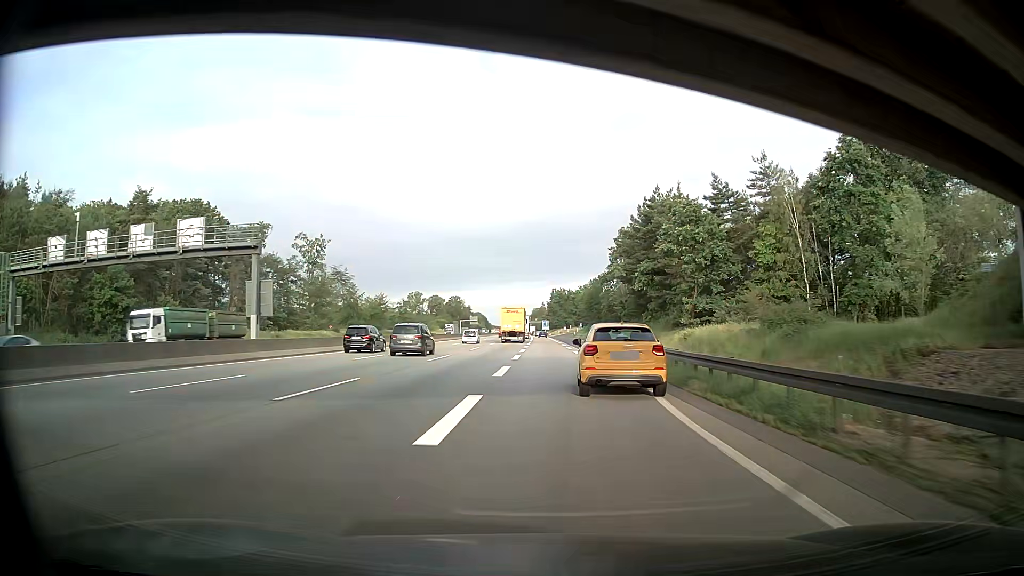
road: motorway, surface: asphalt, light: Day
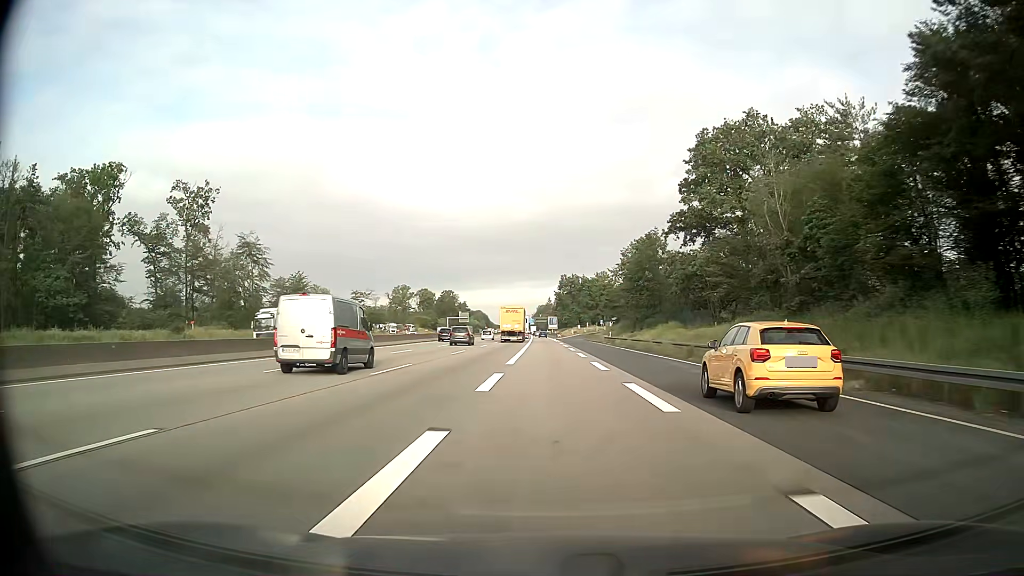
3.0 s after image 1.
(+0.3, +64.9) m; 0°
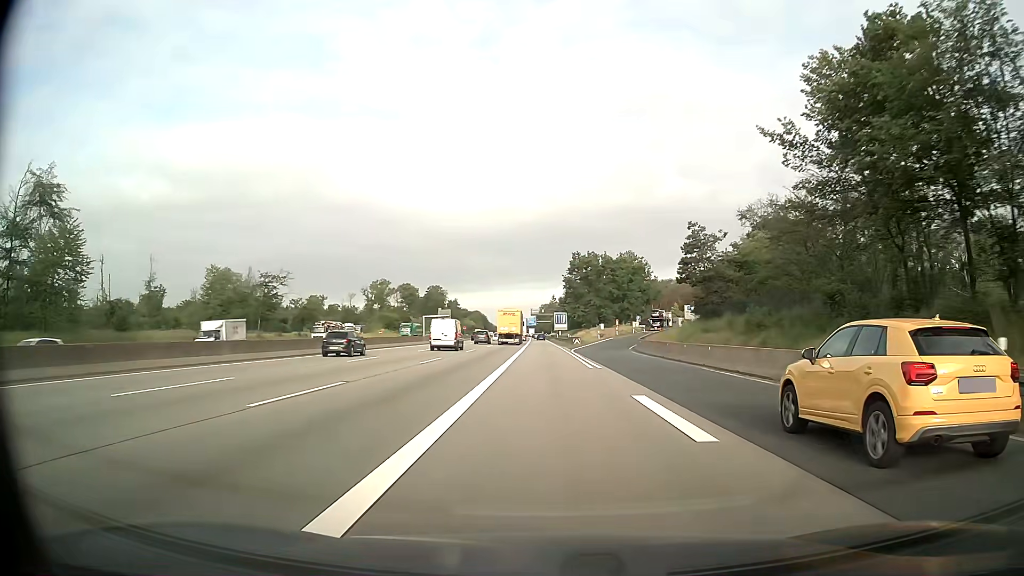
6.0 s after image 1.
(-0.3, +63.0) m; 0°
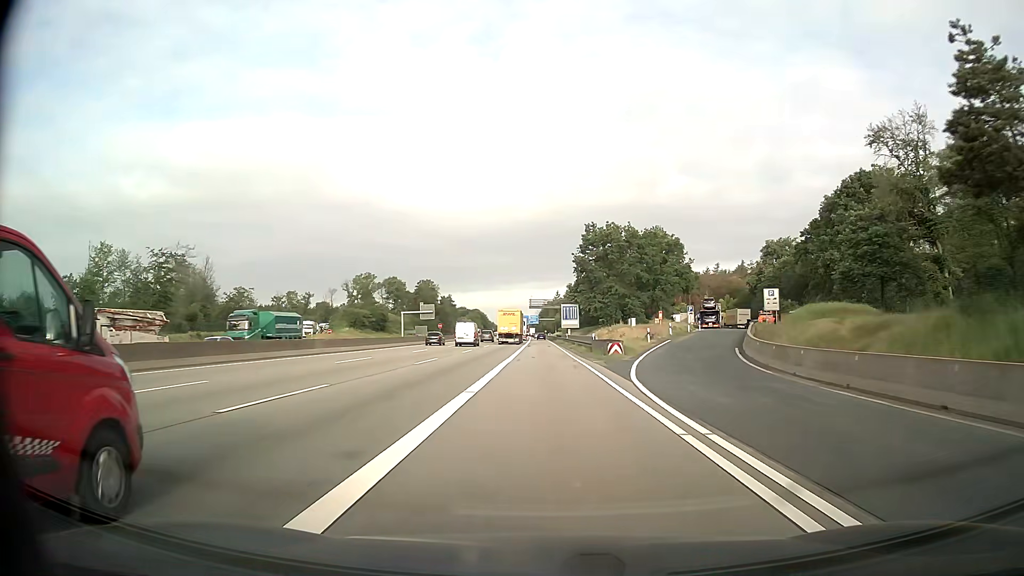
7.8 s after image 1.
(-0.1, +37.7) m; 0°
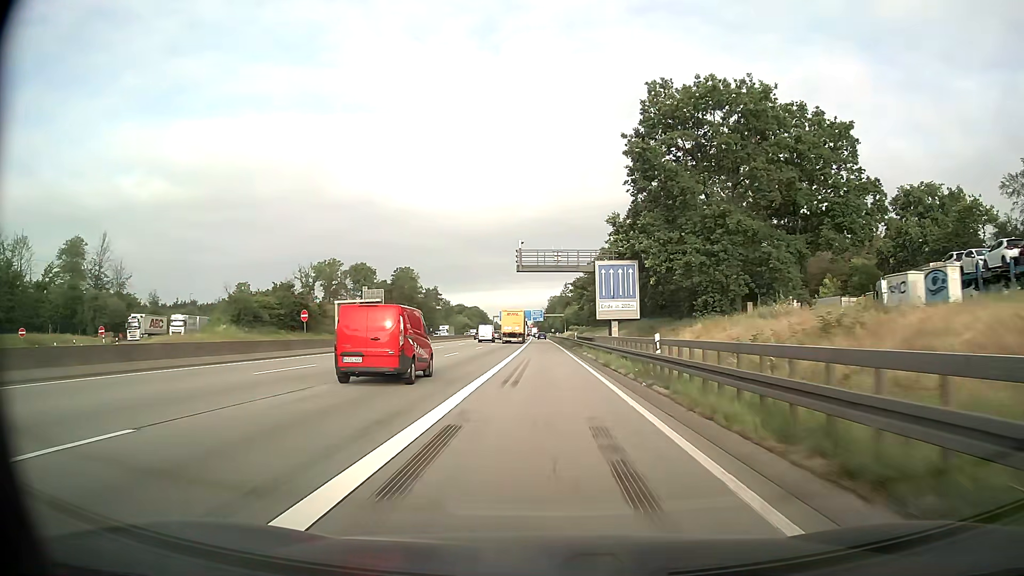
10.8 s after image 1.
(-0.3, +63.2) m; -1°
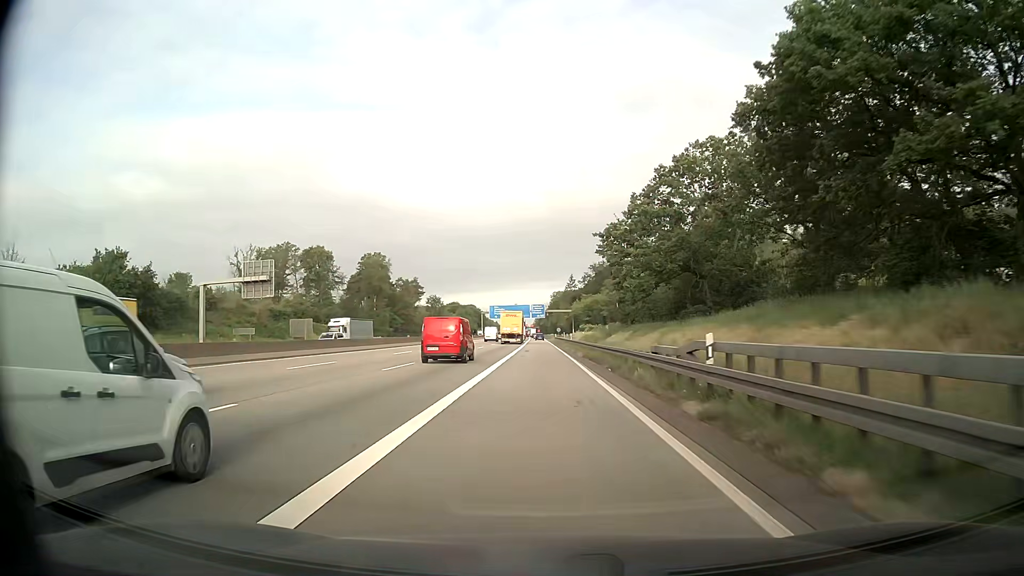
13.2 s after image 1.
(0.0, +50.9) m; 0°
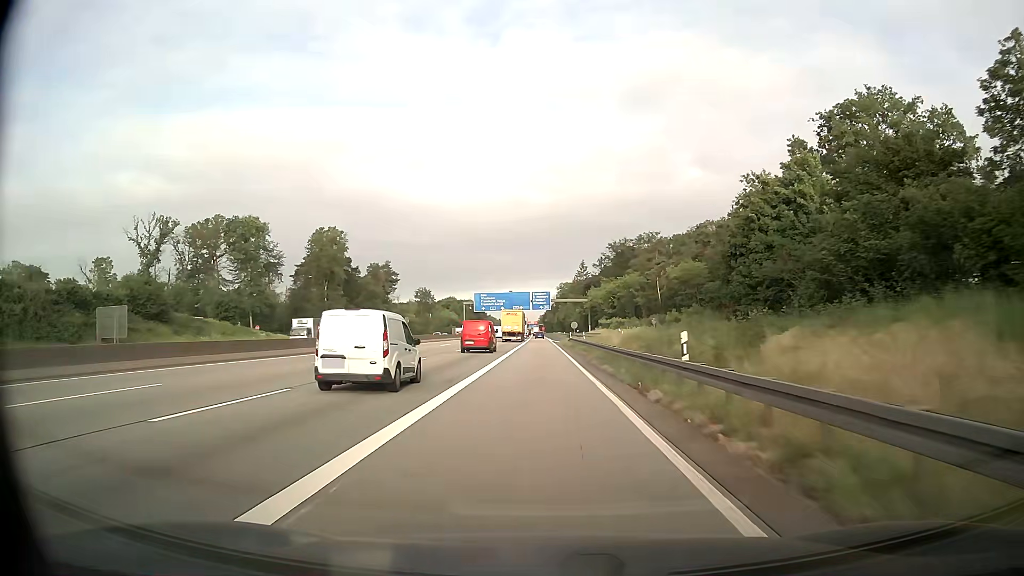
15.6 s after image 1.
(0.0, +51.3) m; 0°
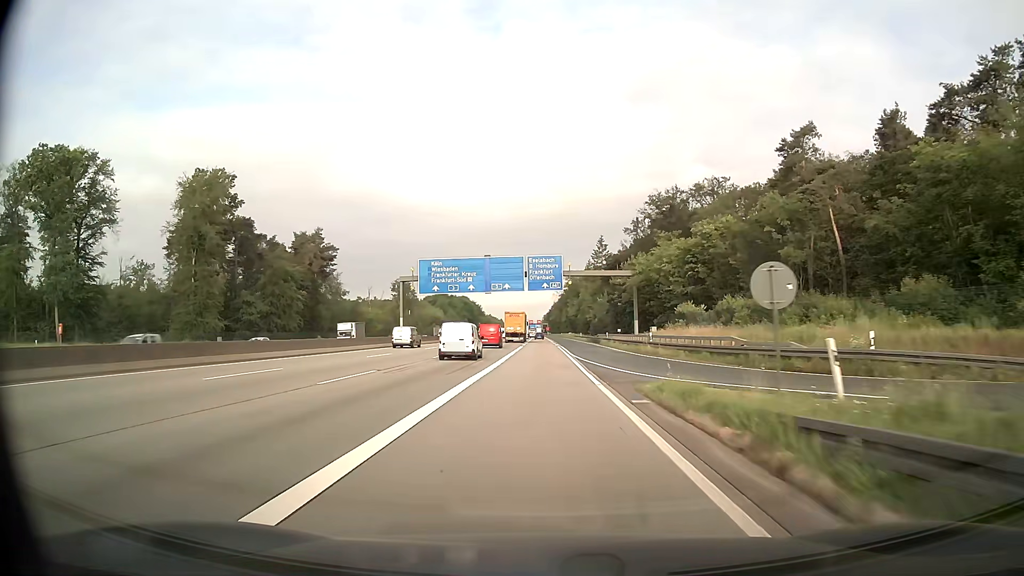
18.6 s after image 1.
(-0.4, +64.5) m; 0°
(0, +10) (0, +20) (0, +30) (0, +40) (0, +50) (0, +60) (0, +70) (0, +80) (-1, +90) (-1, +100) m
